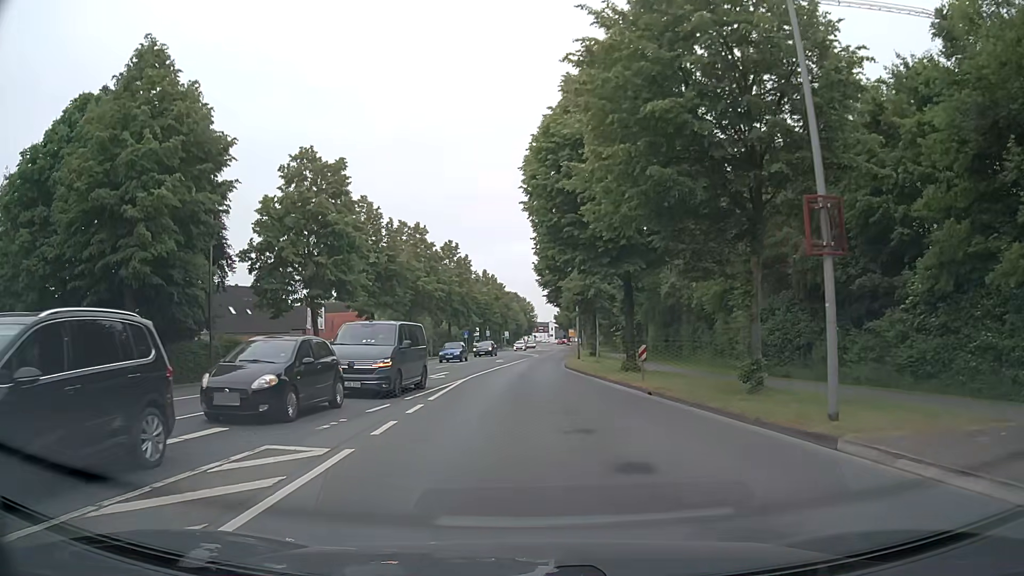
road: secondary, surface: asphalt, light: Day
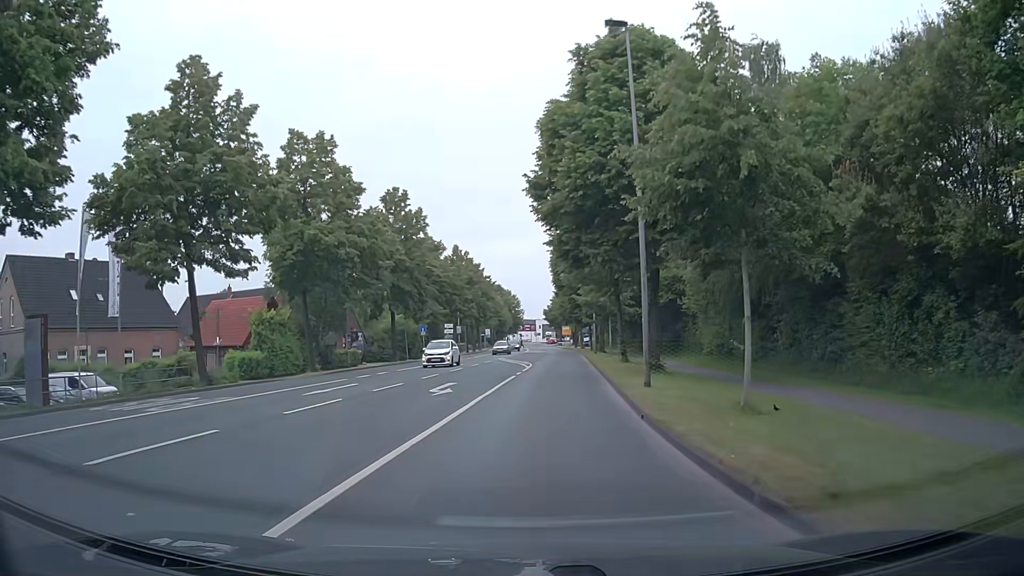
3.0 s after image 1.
(-0.1, +29.0) m; +2°
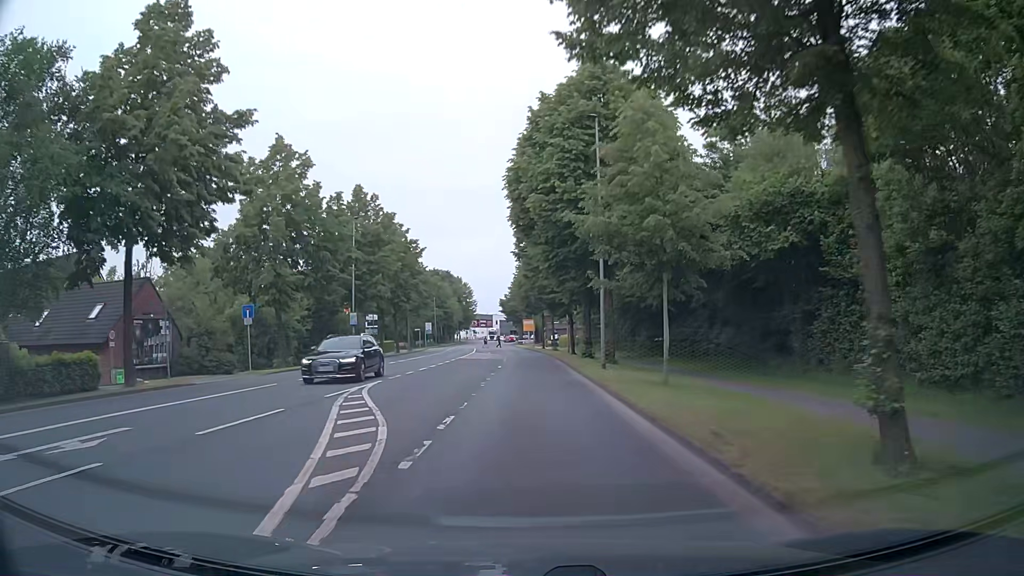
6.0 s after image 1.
(+0.9, +33.1) m; +3°
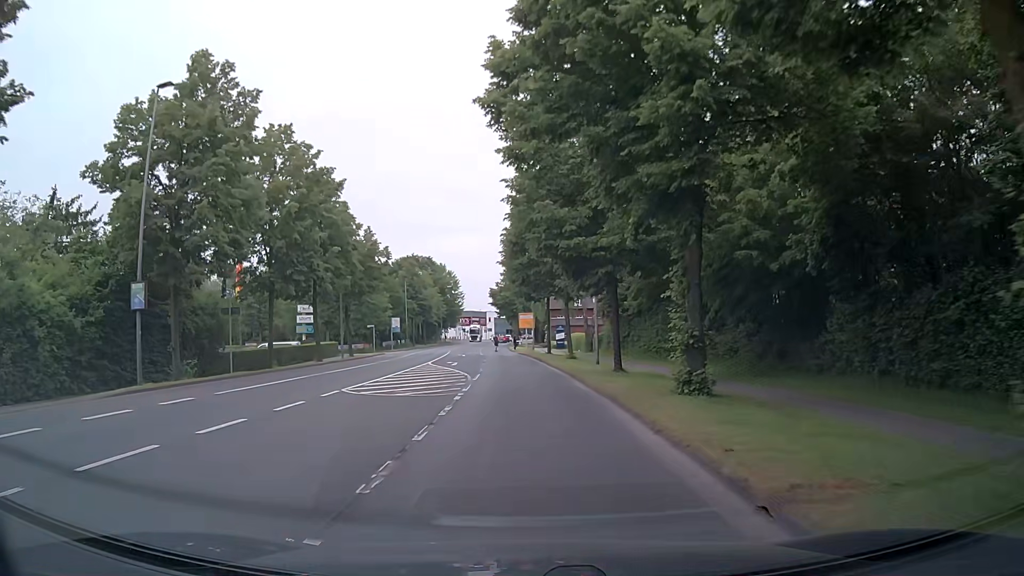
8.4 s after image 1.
(0.0, +28.2) m; -1°
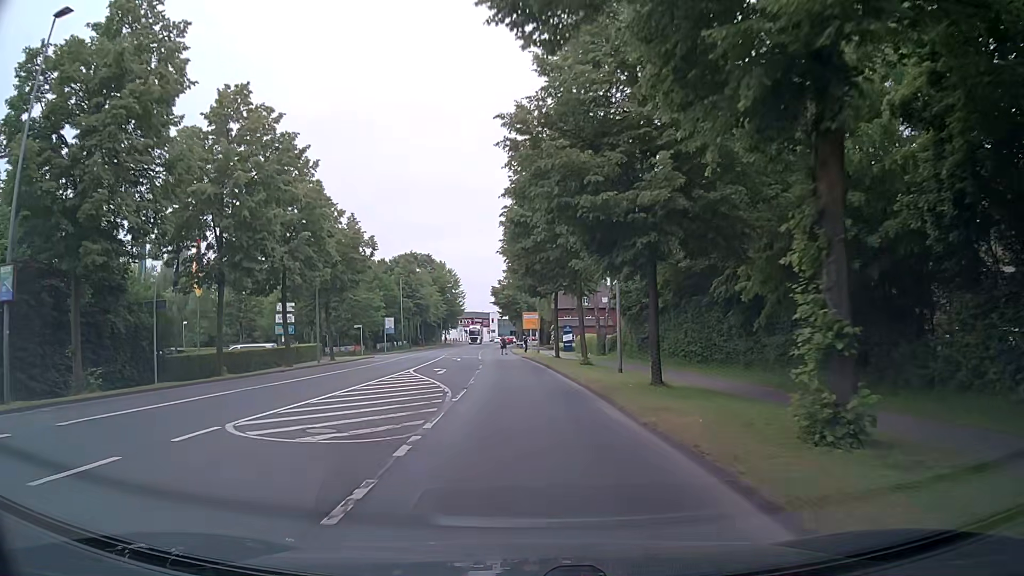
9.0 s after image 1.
(0.0, +7.0) m; +1°
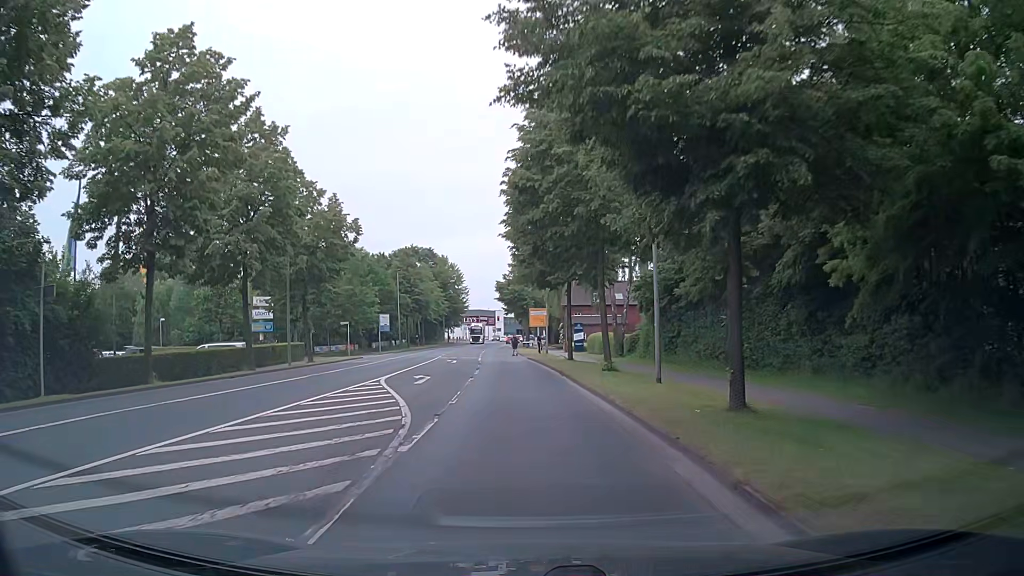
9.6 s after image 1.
(-0.1, +6.9) m; -2°
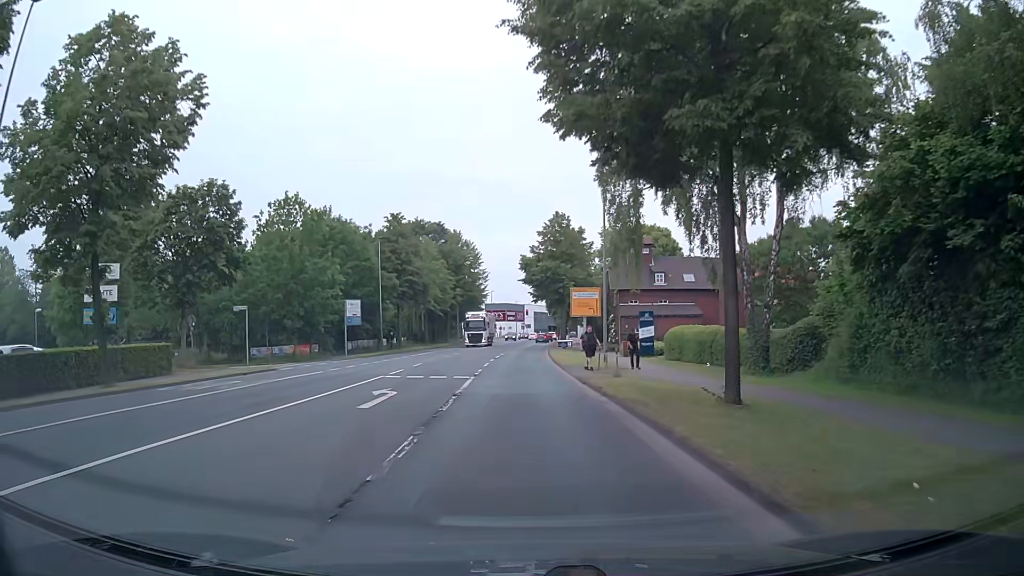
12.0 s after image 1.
(-0.2, +25.9) m; -2°
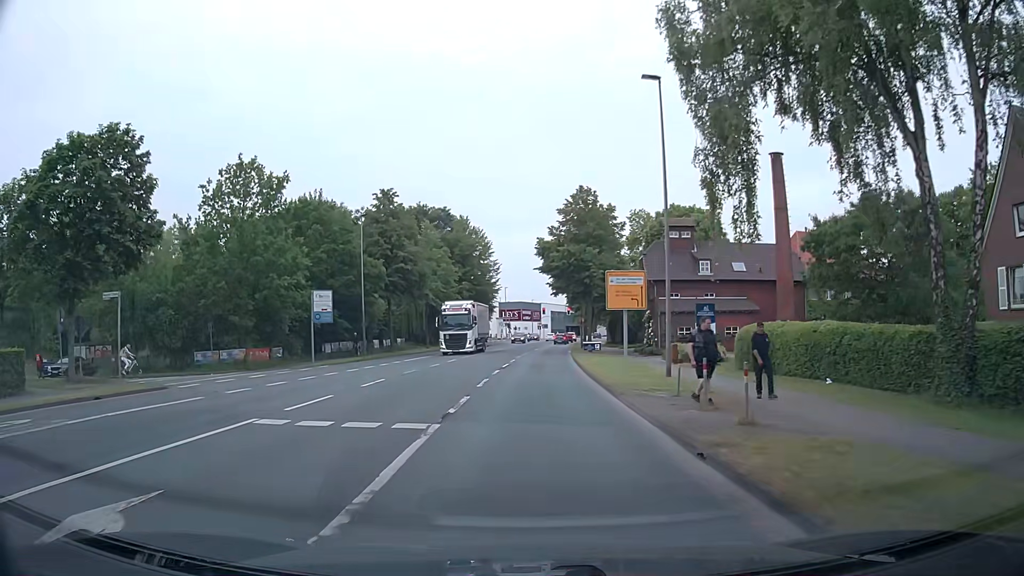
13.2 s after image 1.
(-0.1, +11.9) m; 0°
